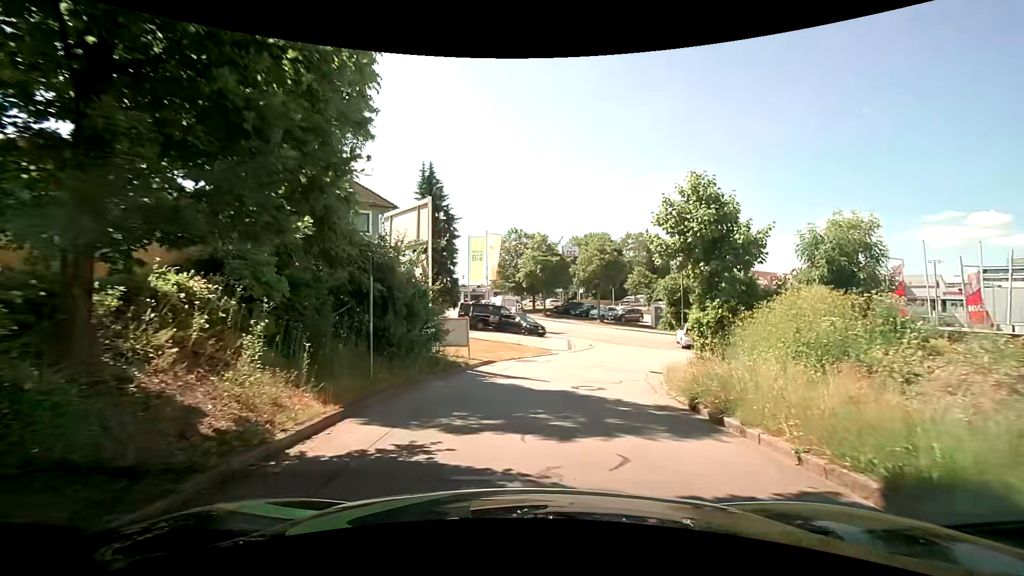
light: Day
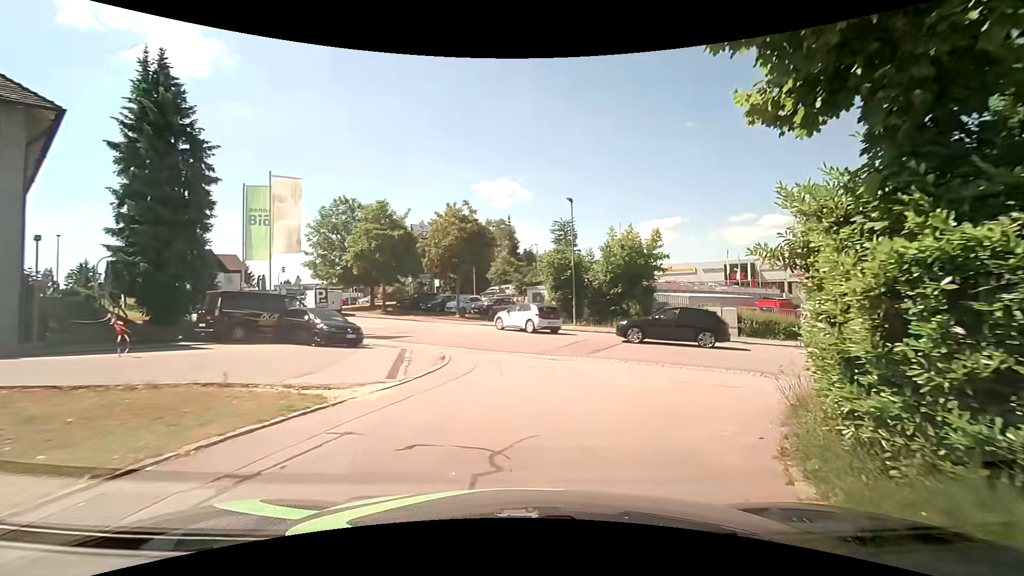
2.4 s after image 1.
(+1.8, +15.1) m; +16°
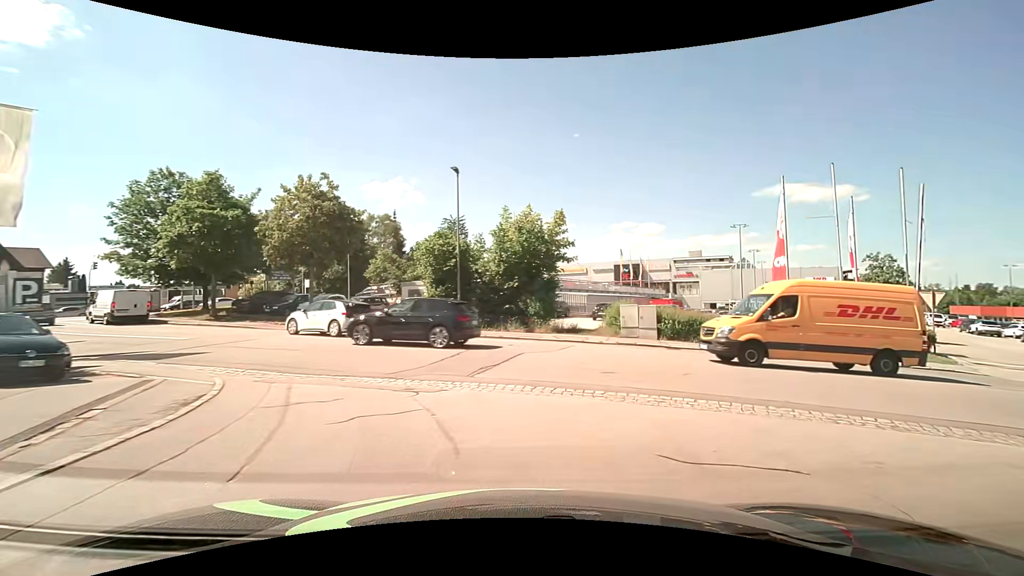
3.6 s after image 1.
(+0.6, +6.7) m; +12°
